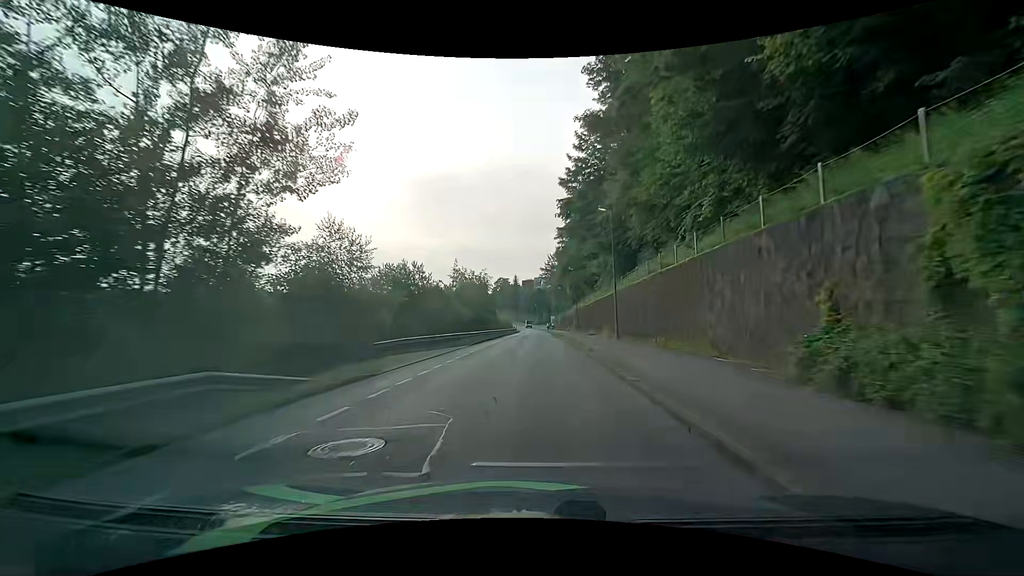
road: residential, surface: asphalt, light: Day
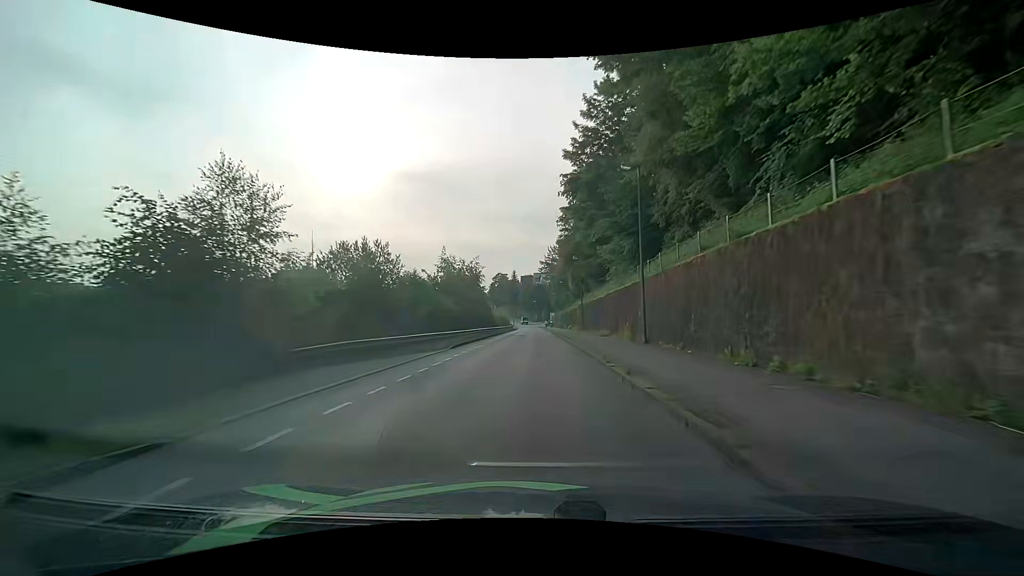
(0.0, +7.9) m; 0°
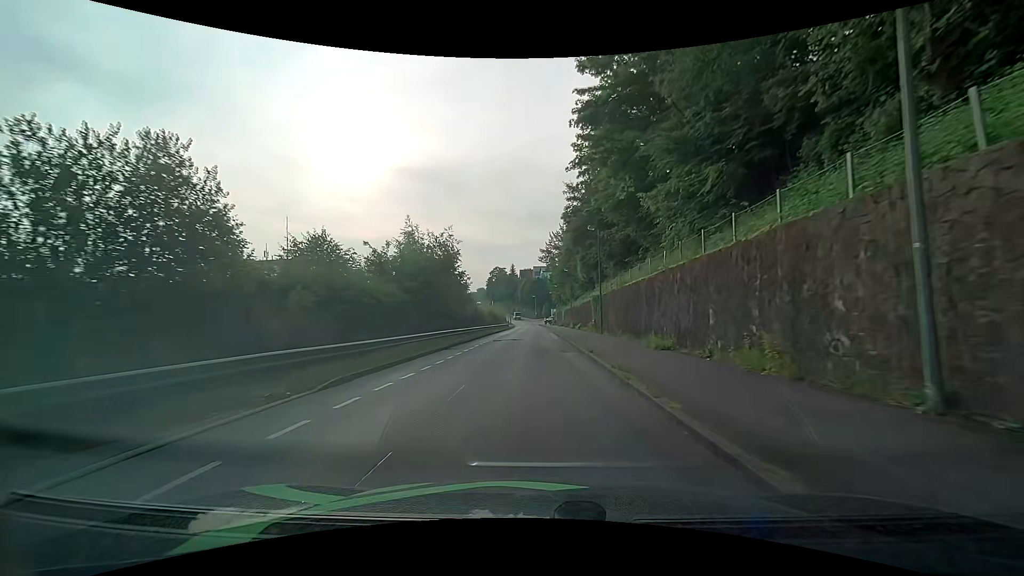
(0.0, +15.6) m; 0°
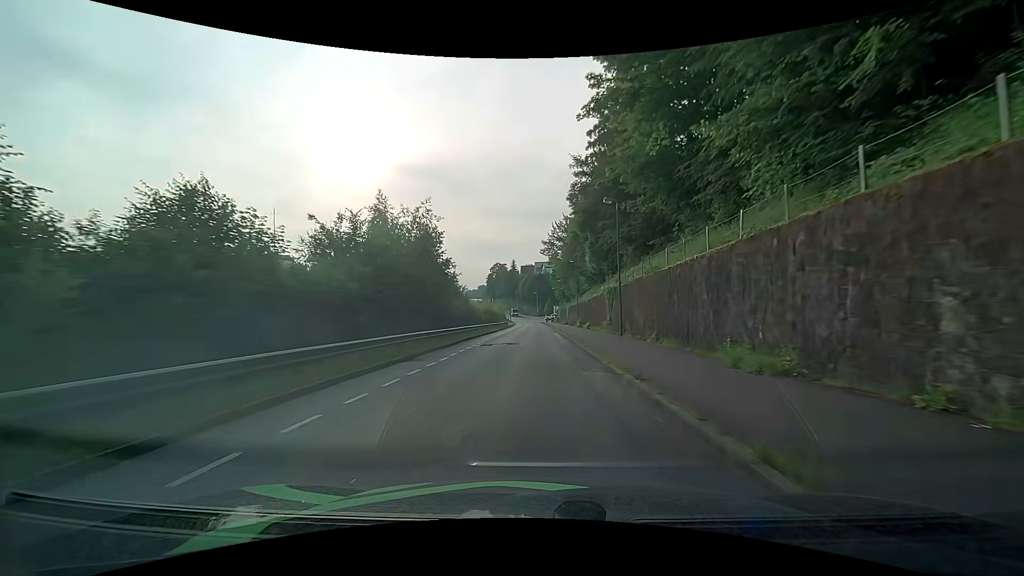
(0.0, +7.8) m; -1°
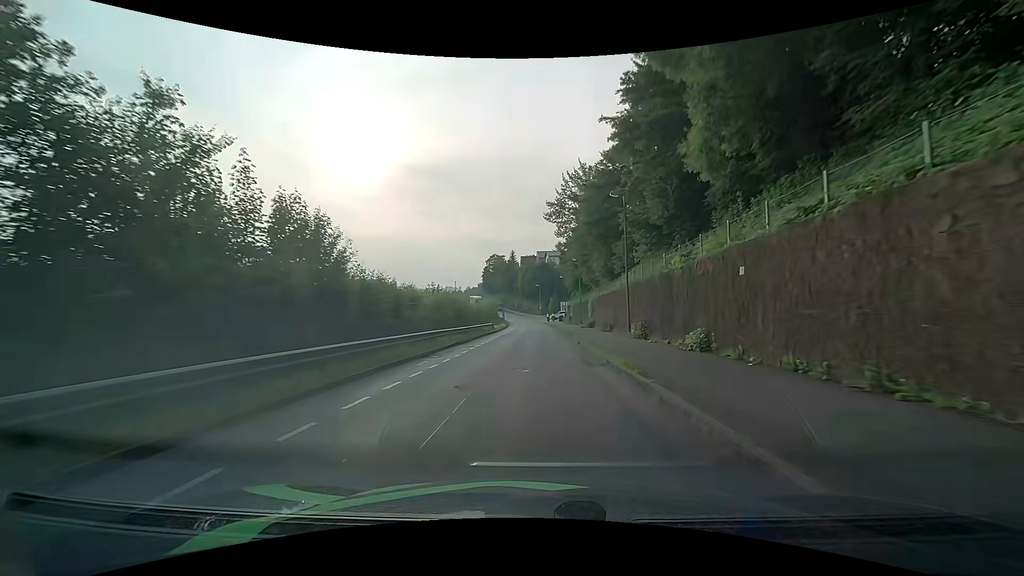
(+0.4, +31.3) m; 0°
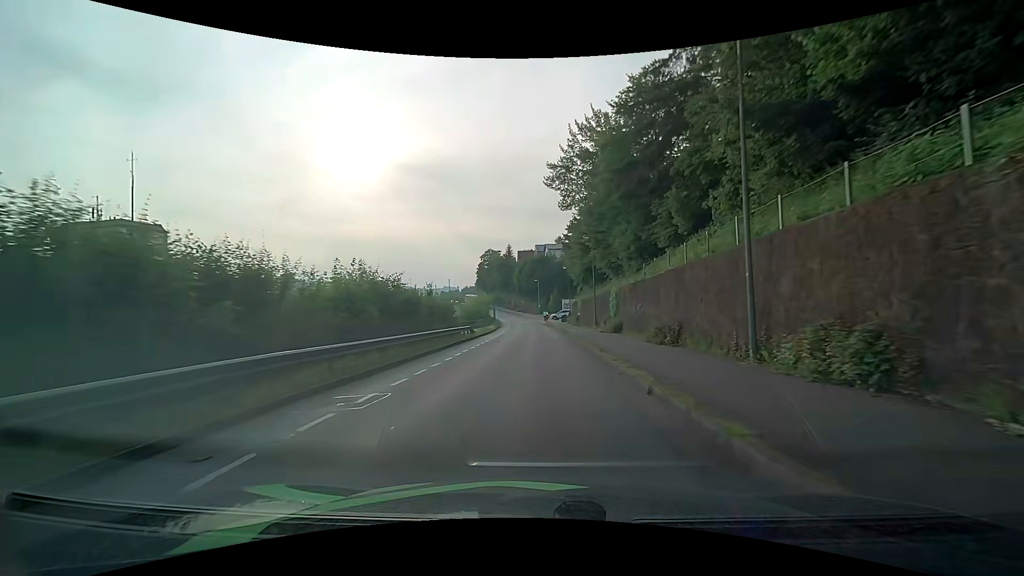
(+0.2, +15.7) m; +1°
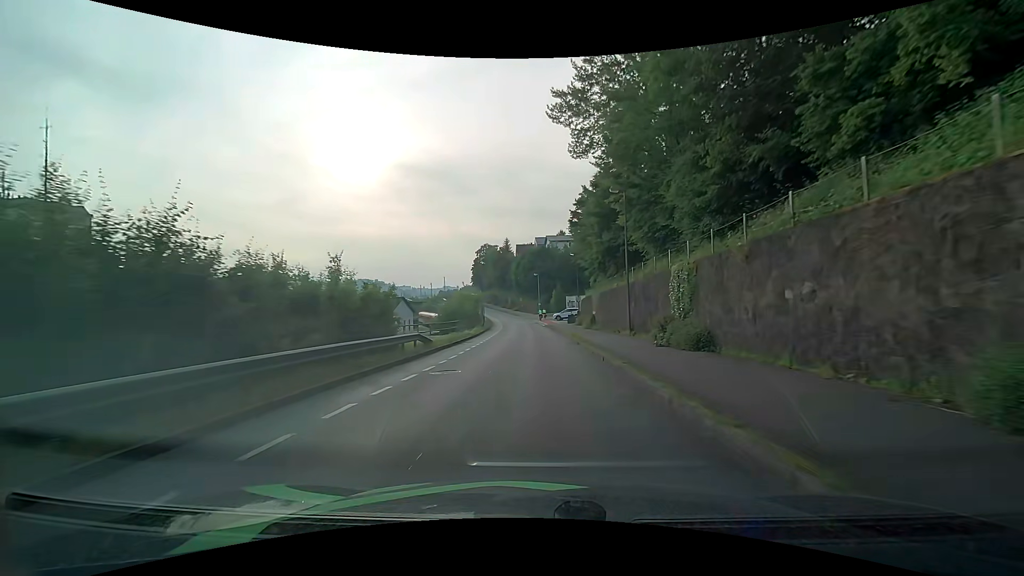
(+0.1, +15.4) m; 0°
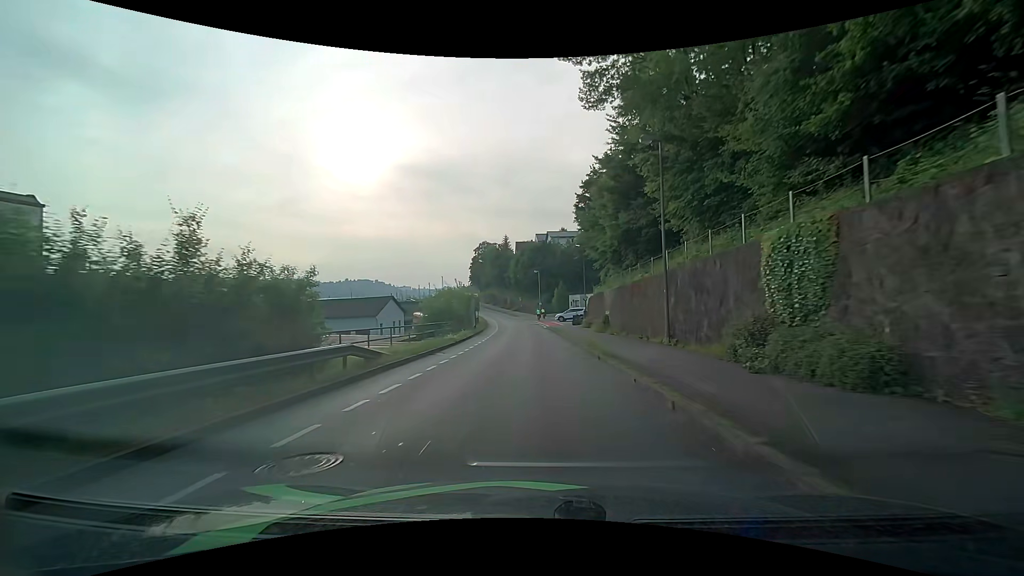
(-0.1, +7.5) m; 0°
(0, +10) (0, +20) (0, +30) (0, +40) (0, +50) (-1, +60) (-2, +70) (-3, +80) (-4, +90) (-6, +100) m
